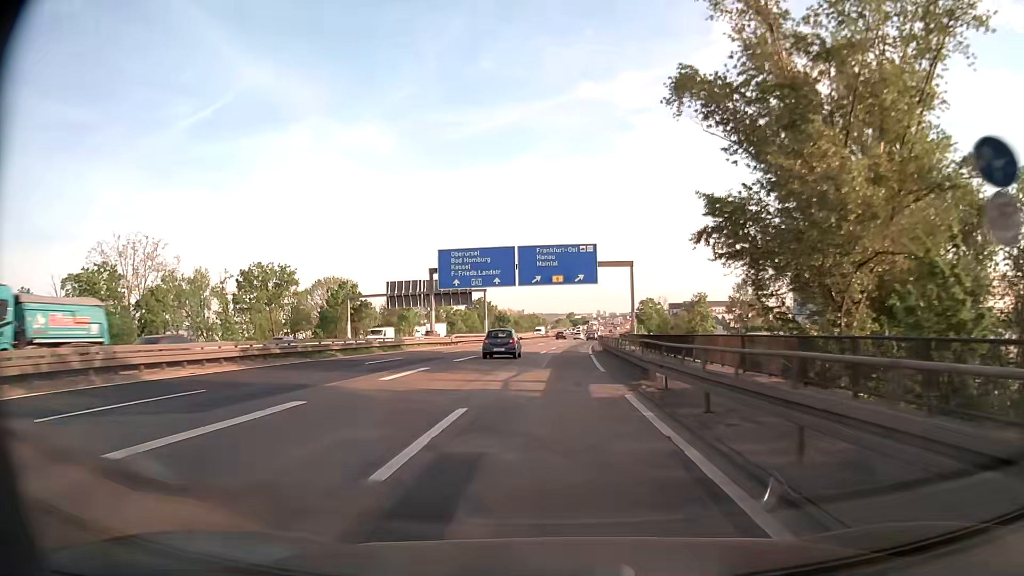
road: motorway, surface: asphalt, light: Day
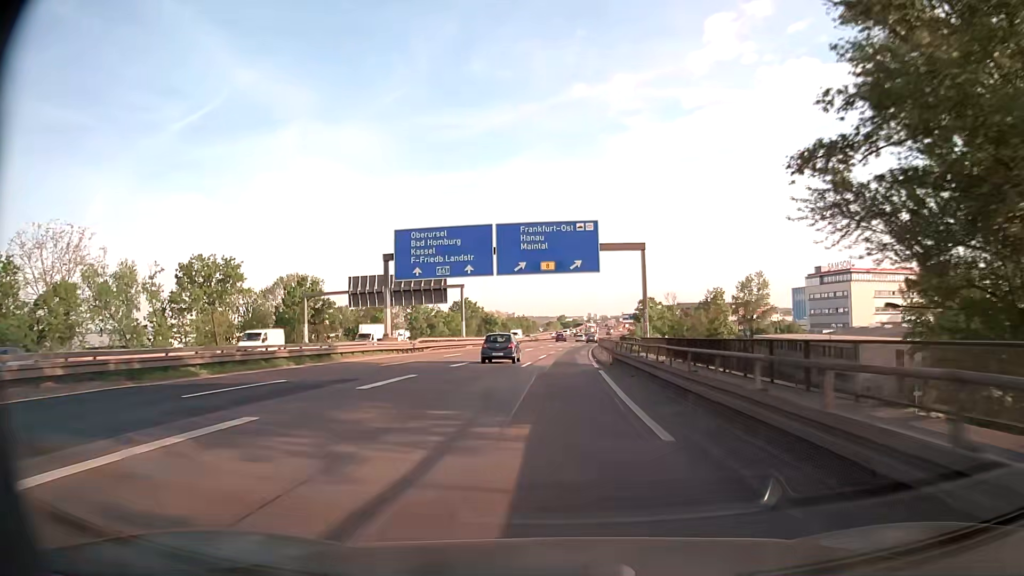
(0.0, +14.2) m; +1°
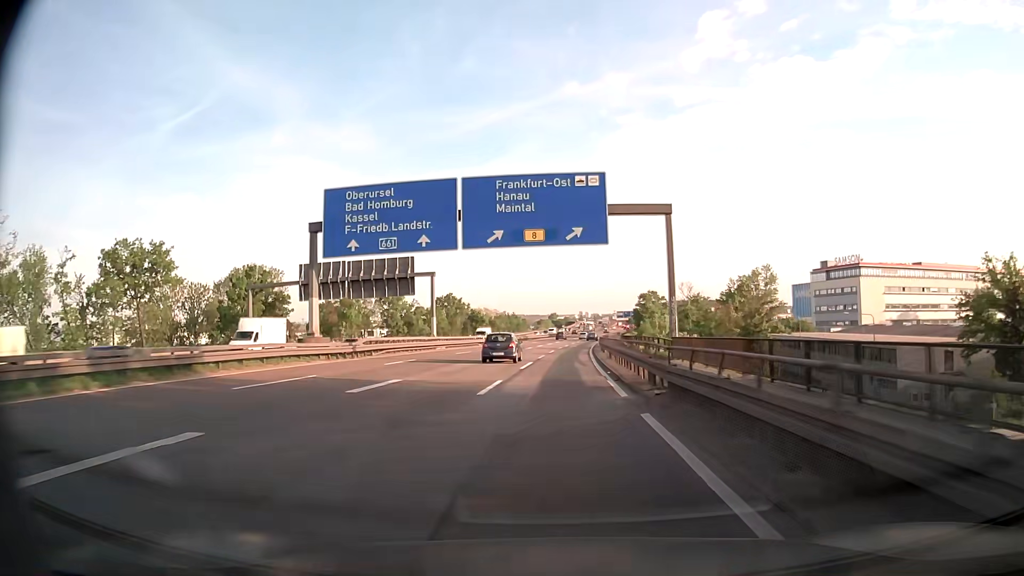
(0.0, +14.1) m; 0°
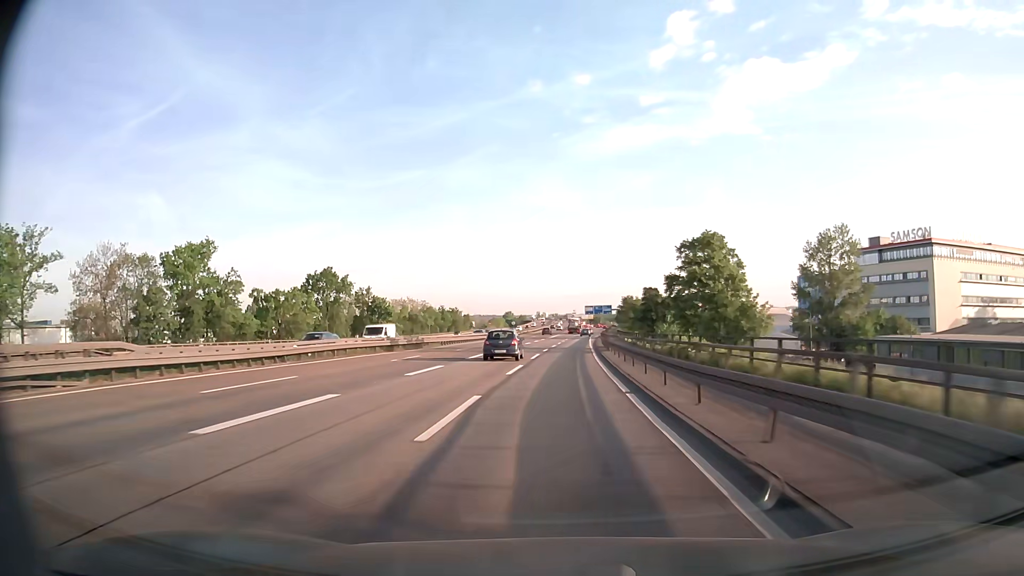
(+2.5, +69.8) m; +4°
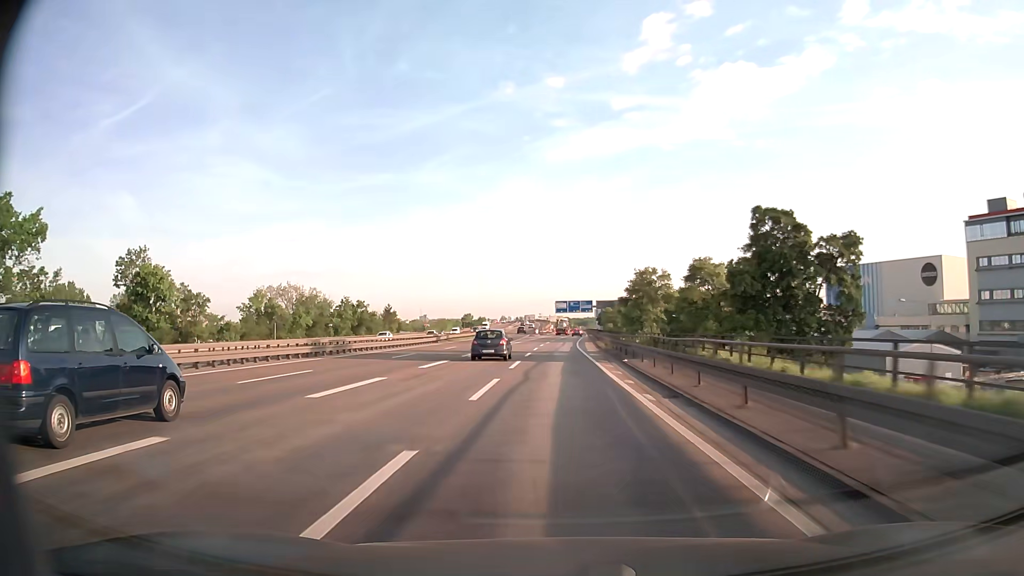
(+1.9, +68.9) m; +3°
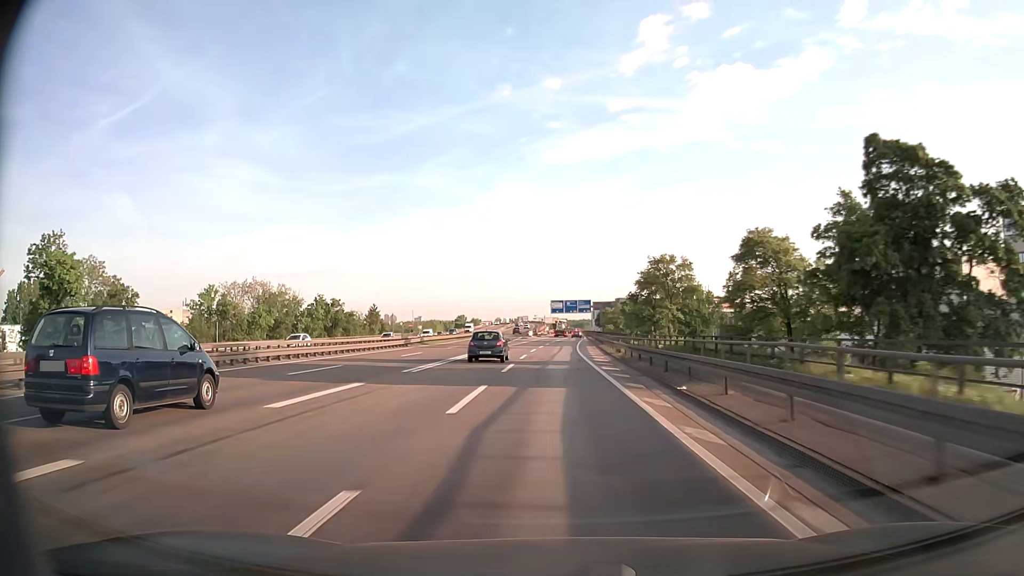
(+0.1, +13.8) m; 0°
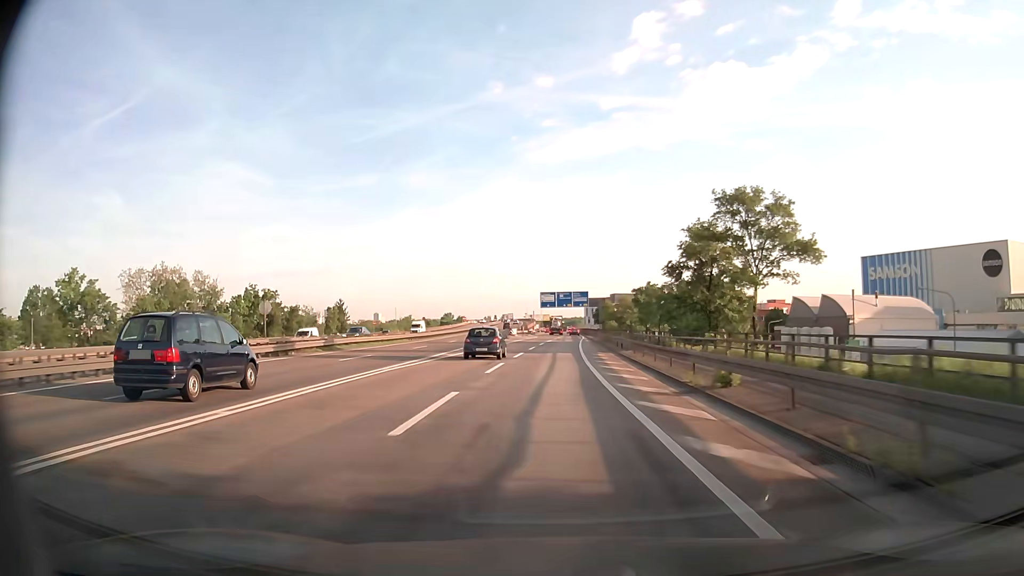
(+0.2, +27.2) m; +1°
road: motorway_link
